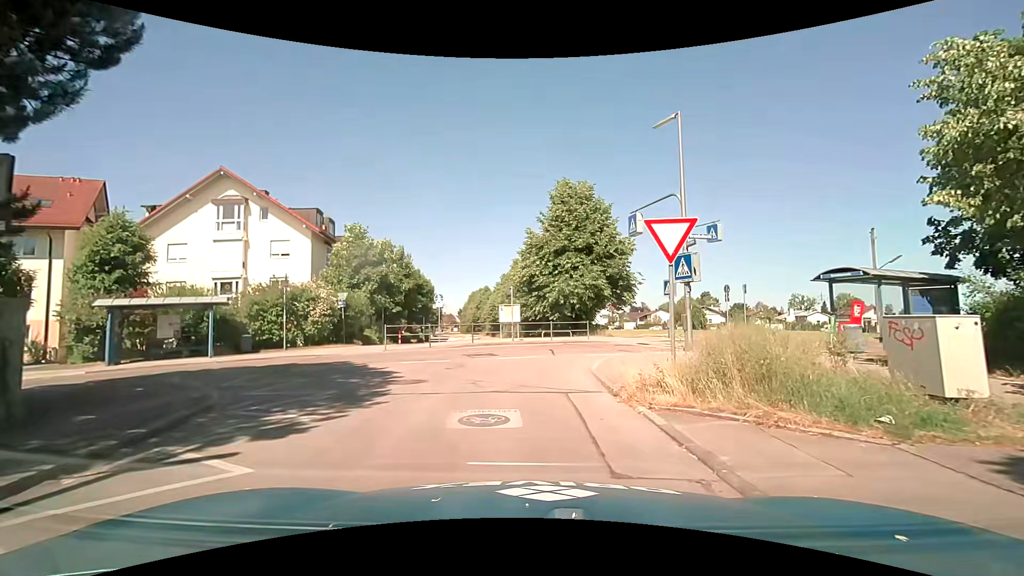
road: residential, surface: asphalt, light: Day
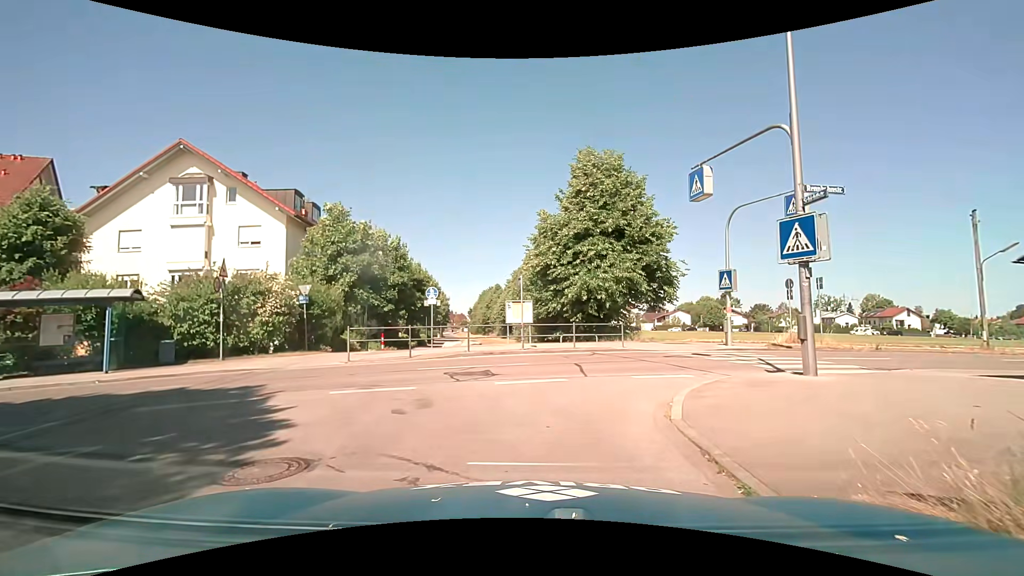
(0.0, +6.0) m; -2°
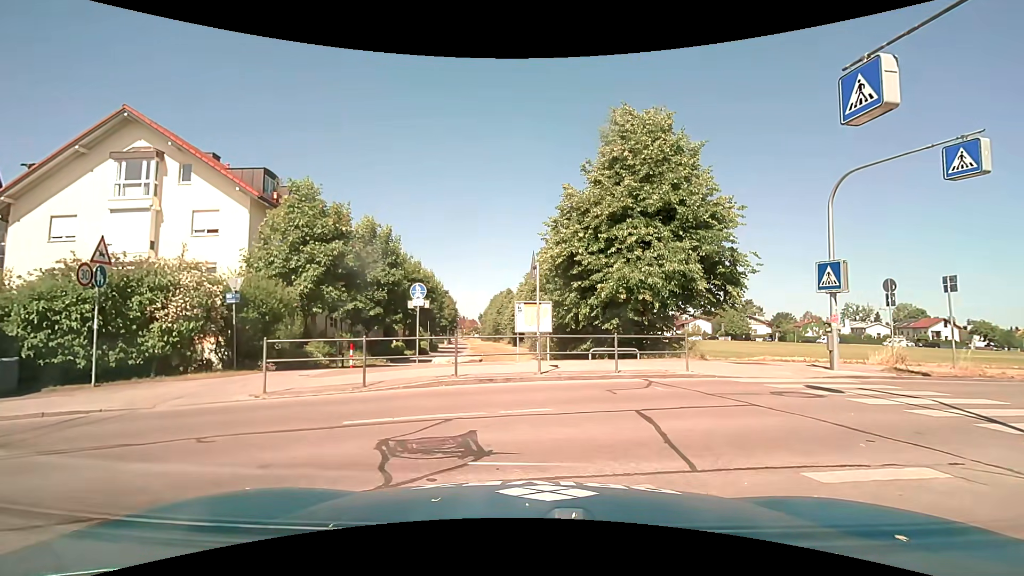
(0.0, +6.0) m; 0°
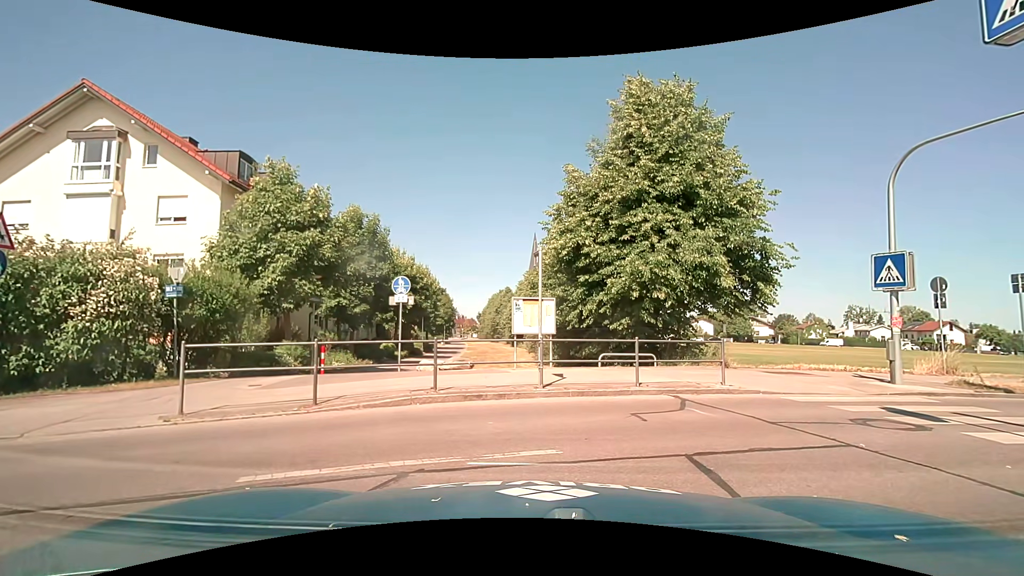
(0.0, +2.5) m; 0°
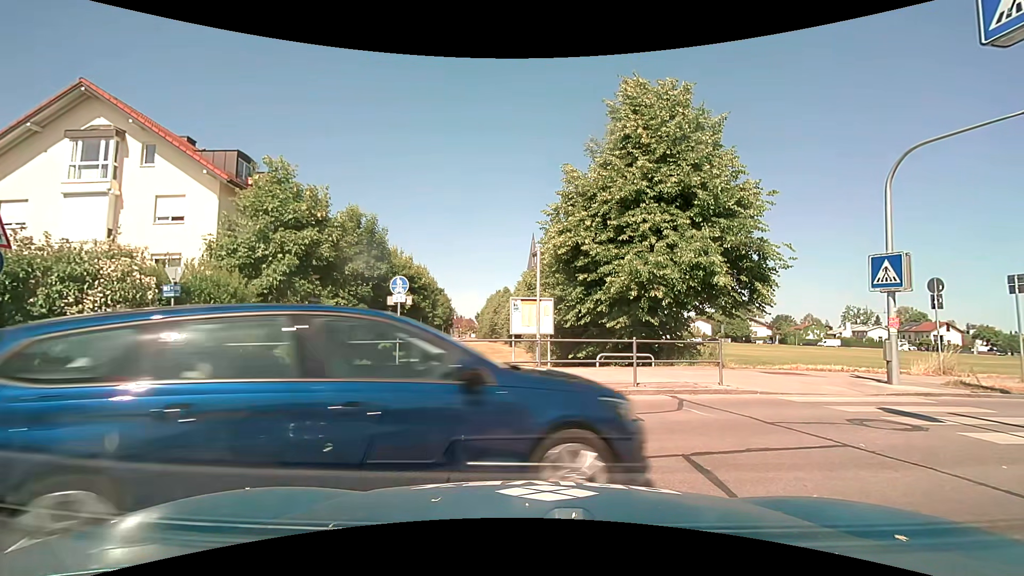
(0.0, +0.1) m; 0°
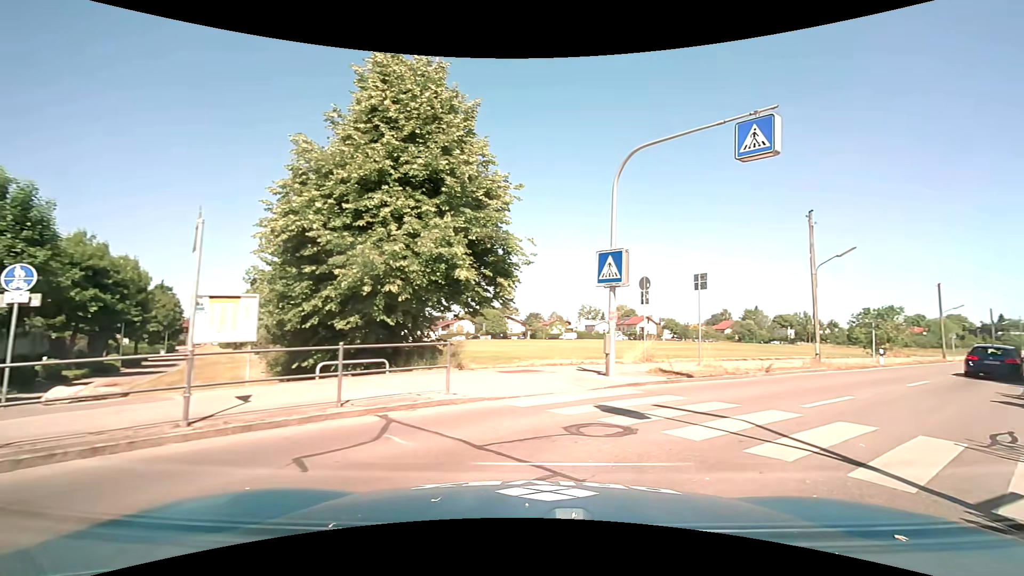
(+0.5, +2.4) m; +25°
